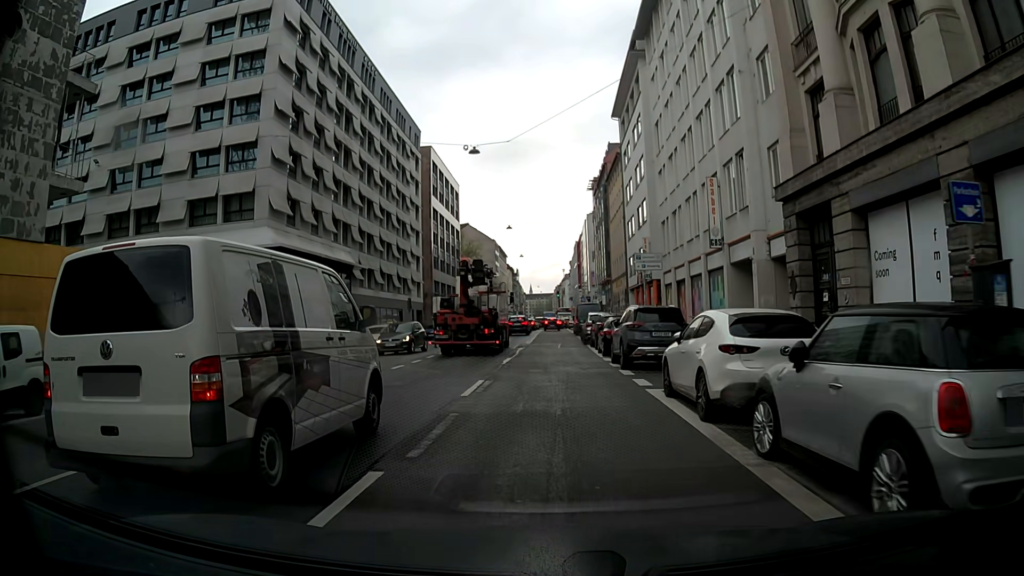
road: secondary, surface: asphalt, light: Day
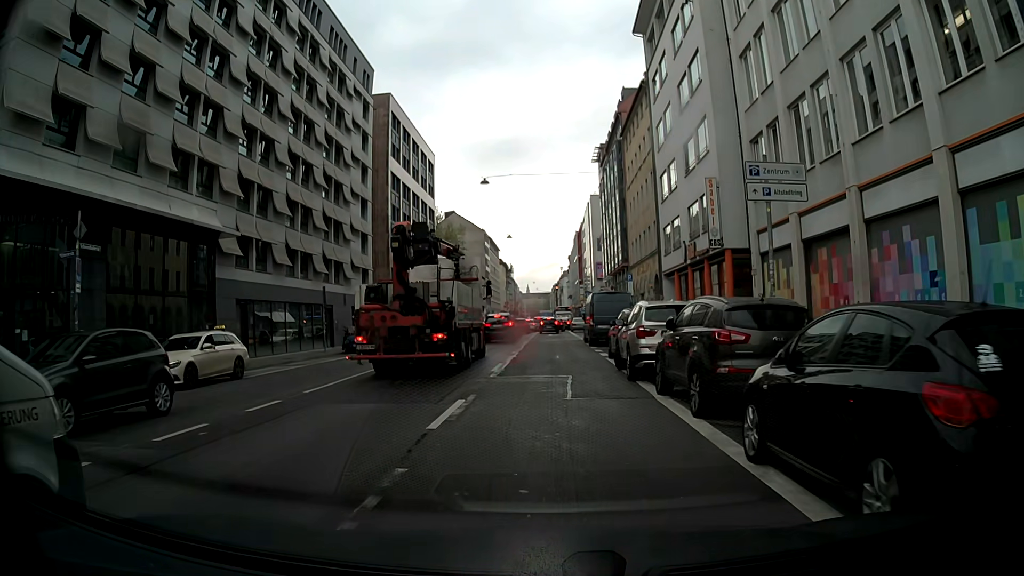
(+0.2, +21.5) m; +1°
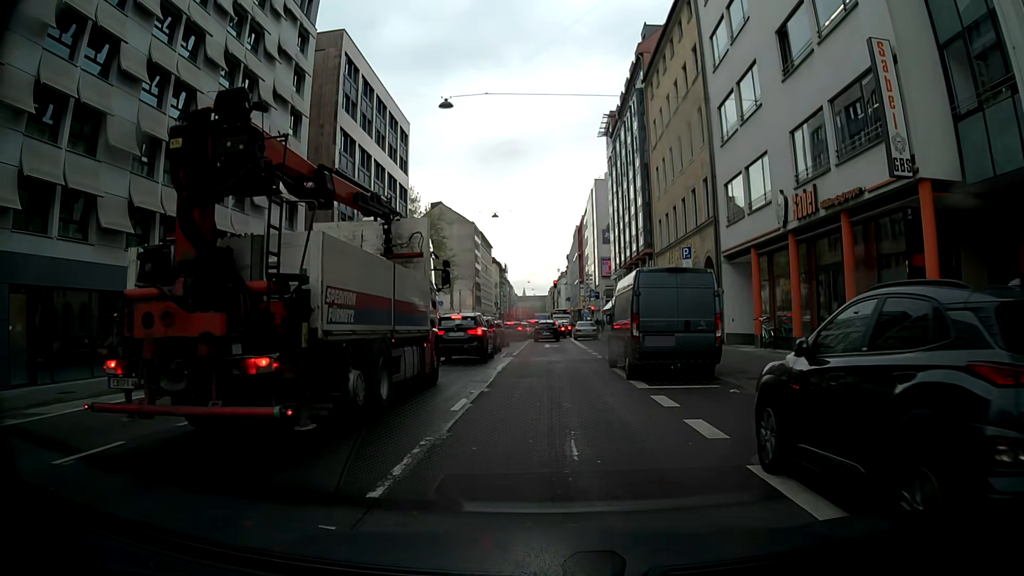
(-0.2, +16.1) m; -1°
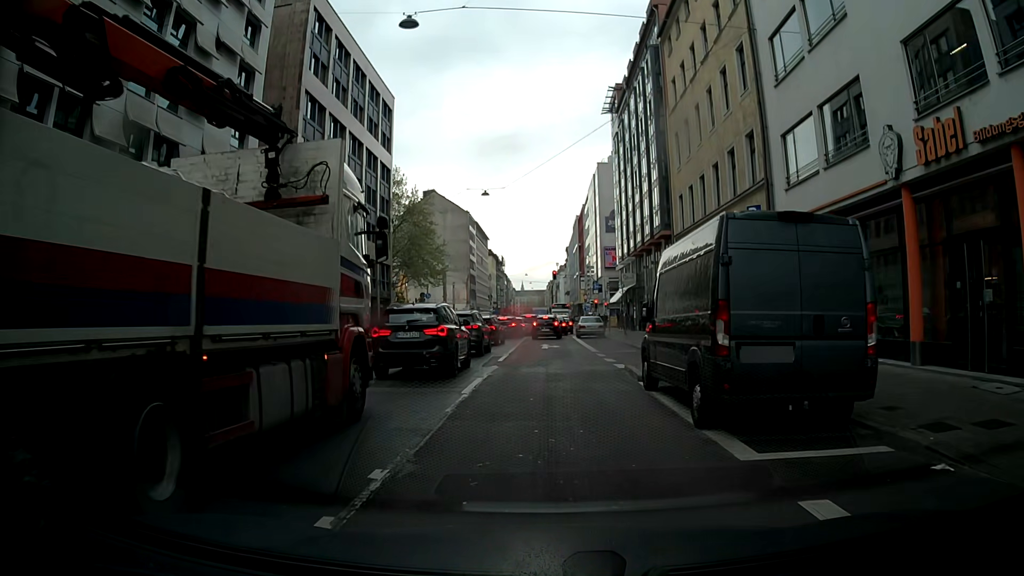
(0.0, +7.5) m; 0°
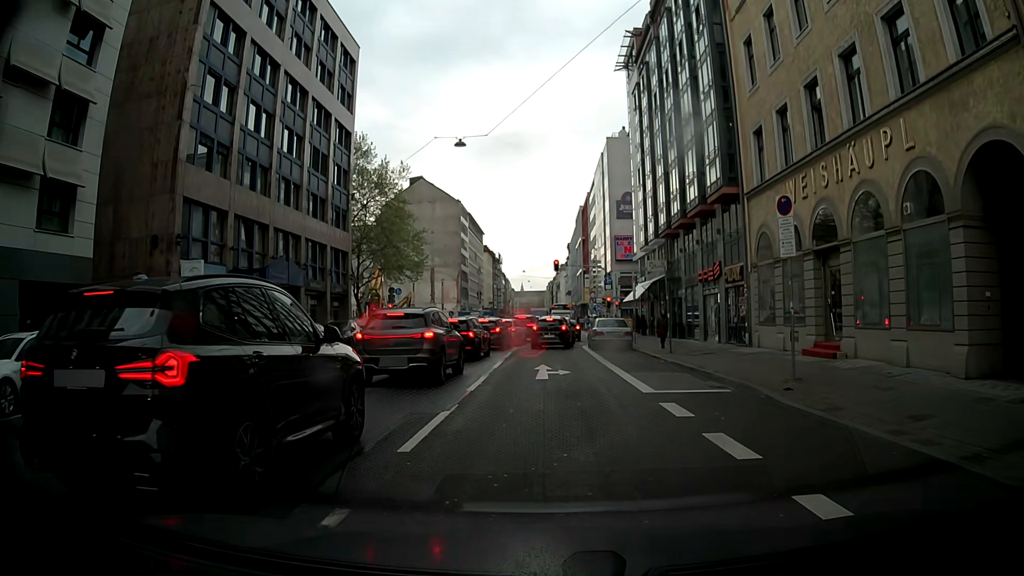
(+0.1, +14.0) m; +1°
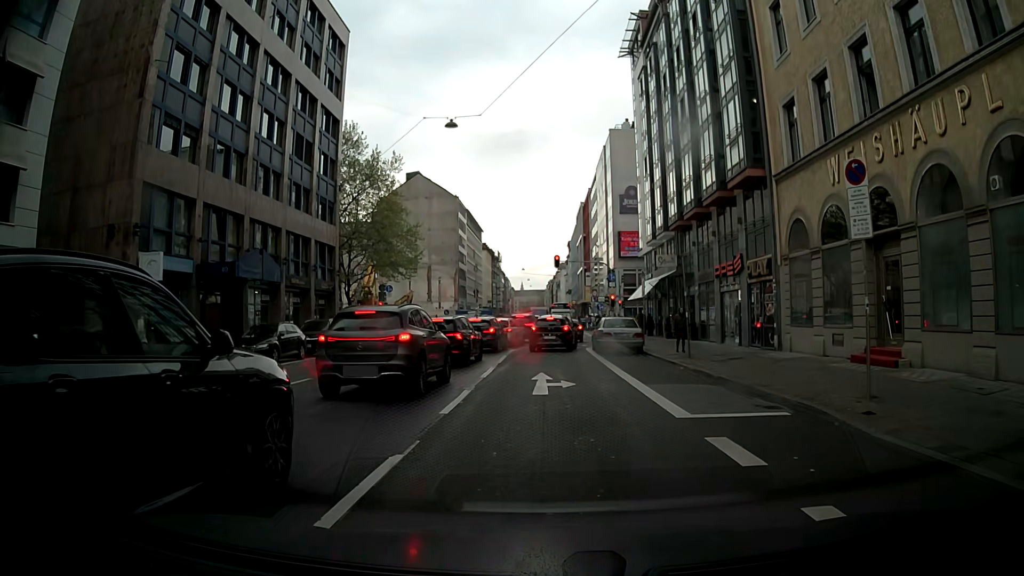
(-0.1, +3.2) m; -1°
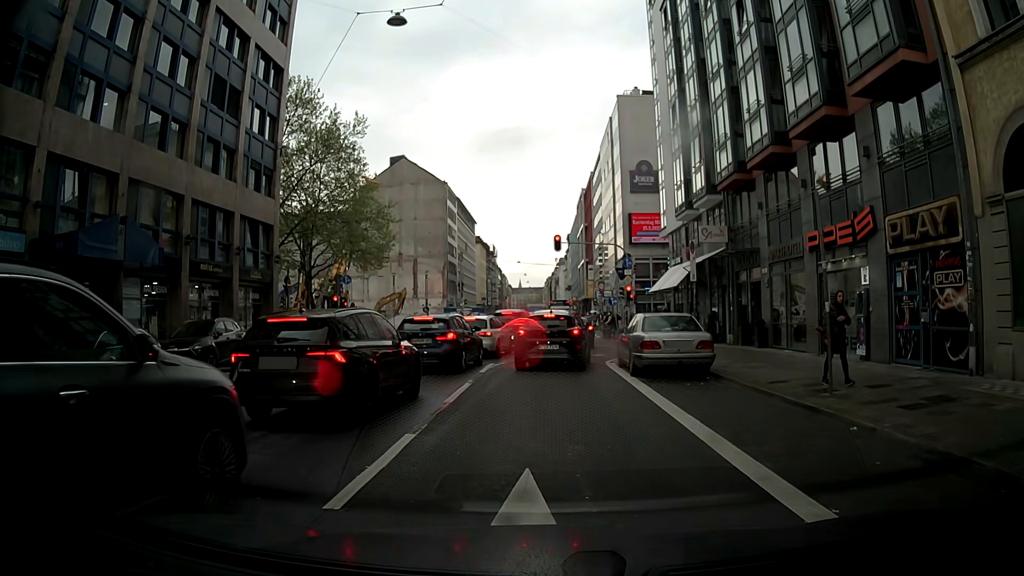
(0.0, +10.9) m; +1°
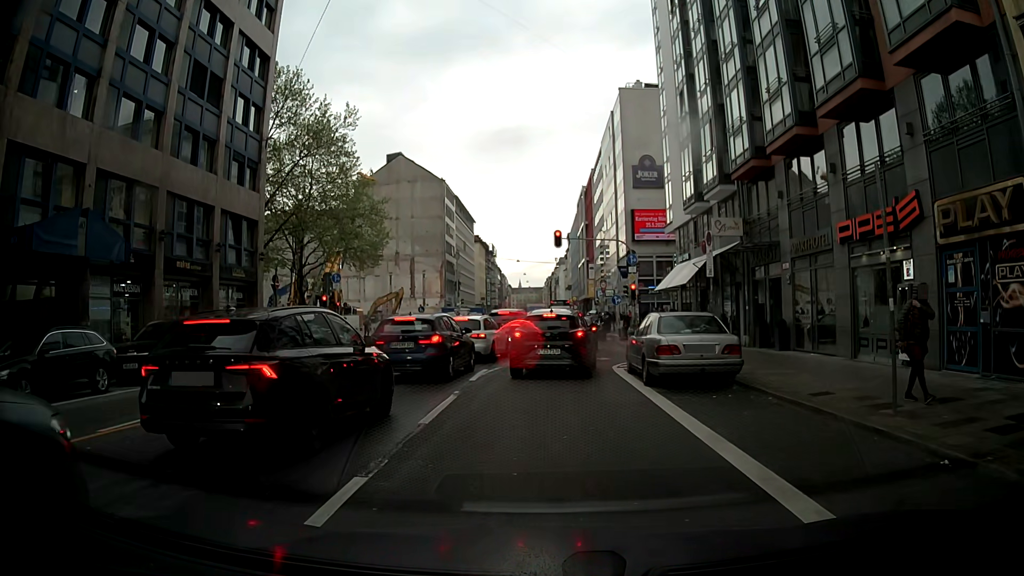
(0.0, +2.1) m; 0°
